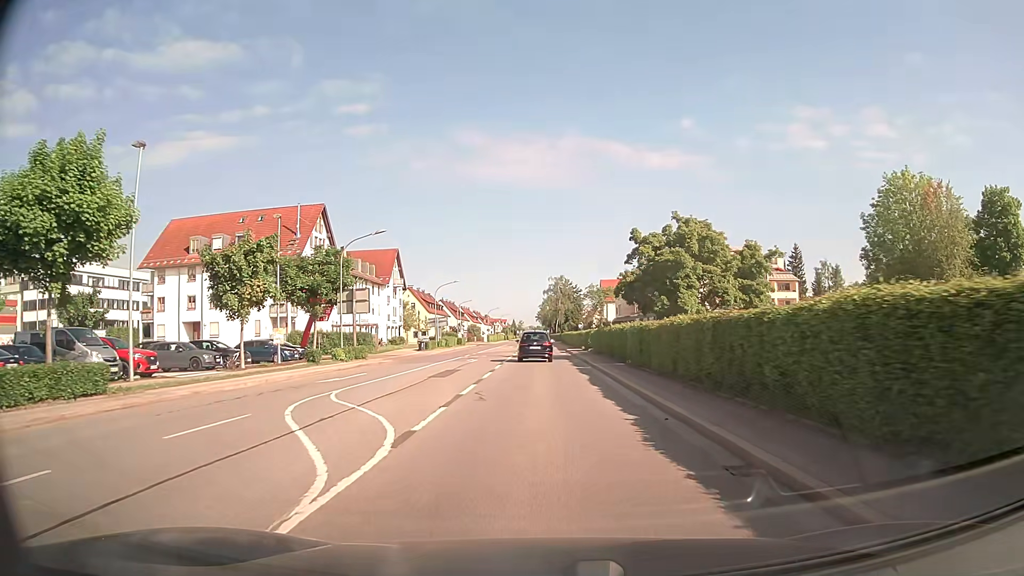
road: secondary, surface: asphalt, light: Day
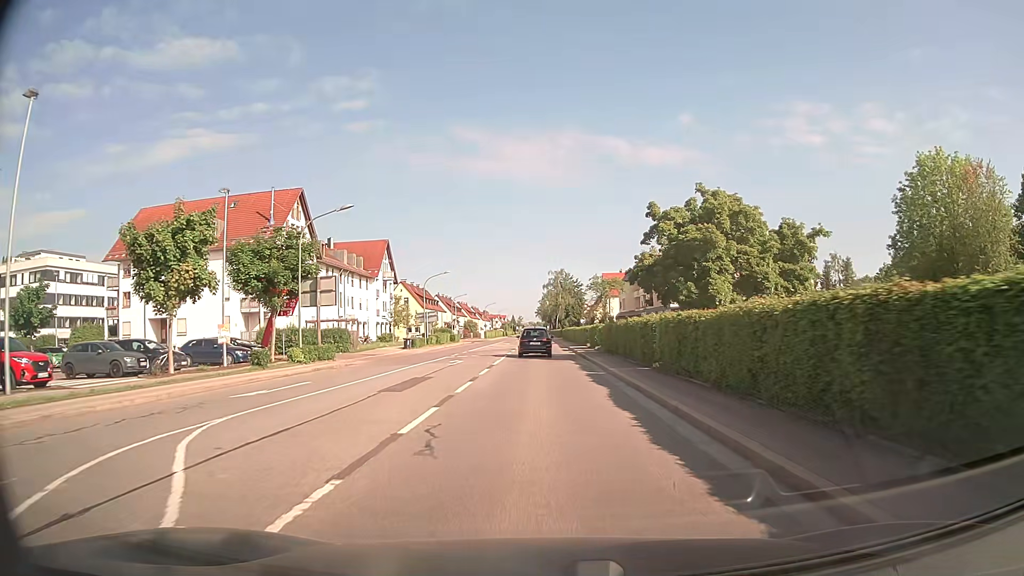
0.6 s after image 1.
(0.0, +6.6) m; 0°
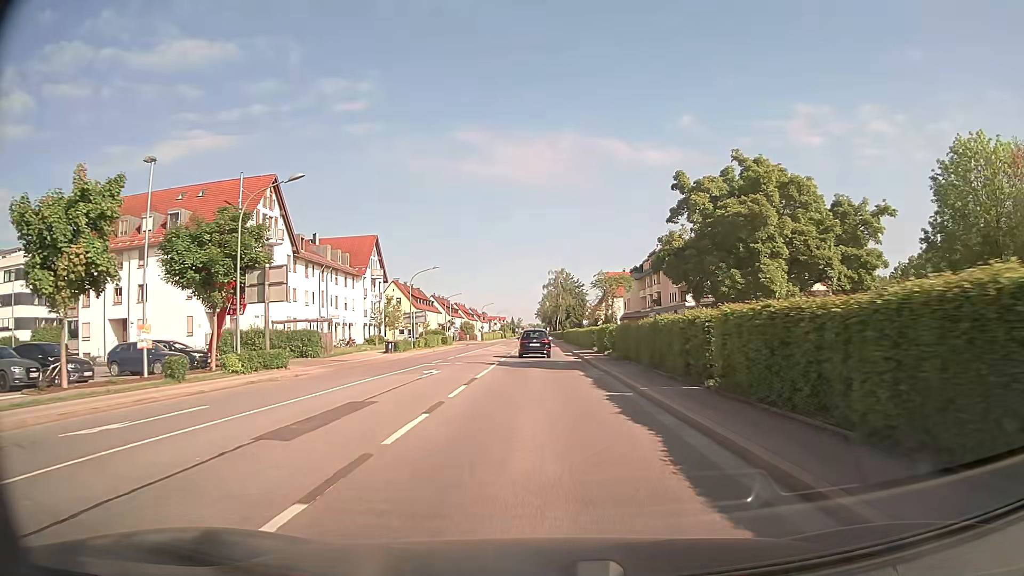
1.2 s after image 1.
(0.0, +6.8) m; 0°
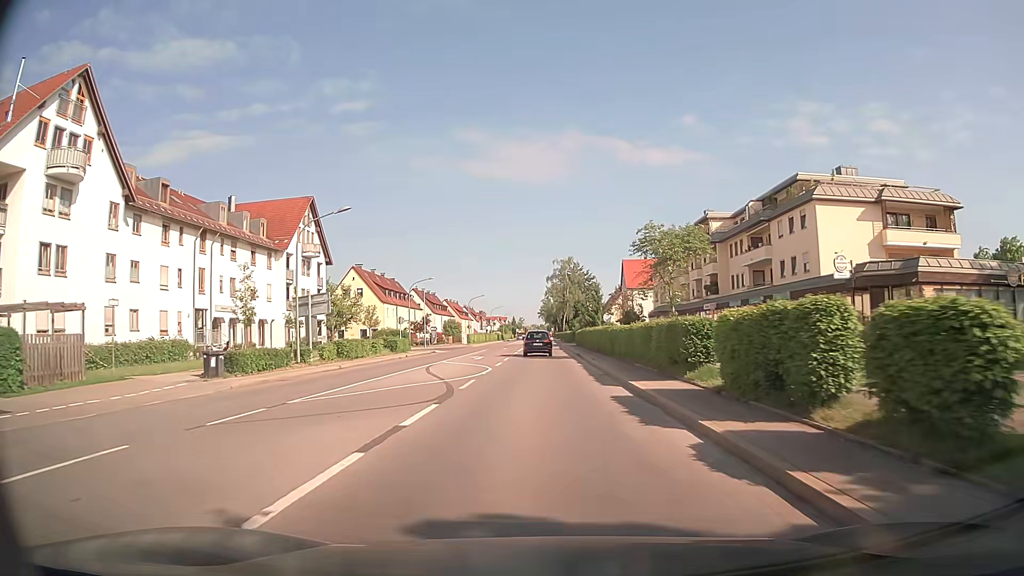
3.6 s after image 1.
(-0.1, +28.4) m; 0°
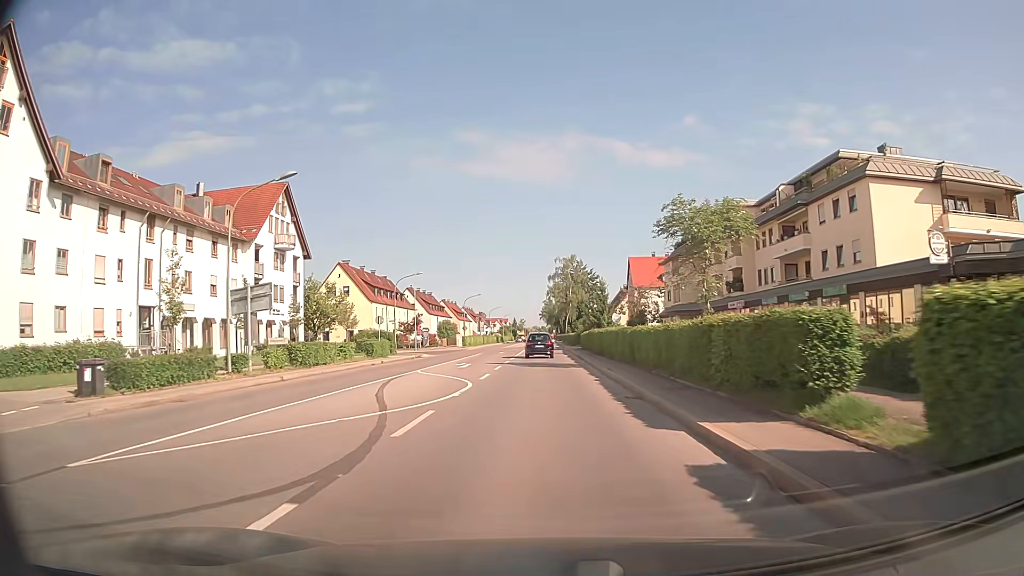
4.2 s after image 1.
(0.0, +7.4) m; 0°
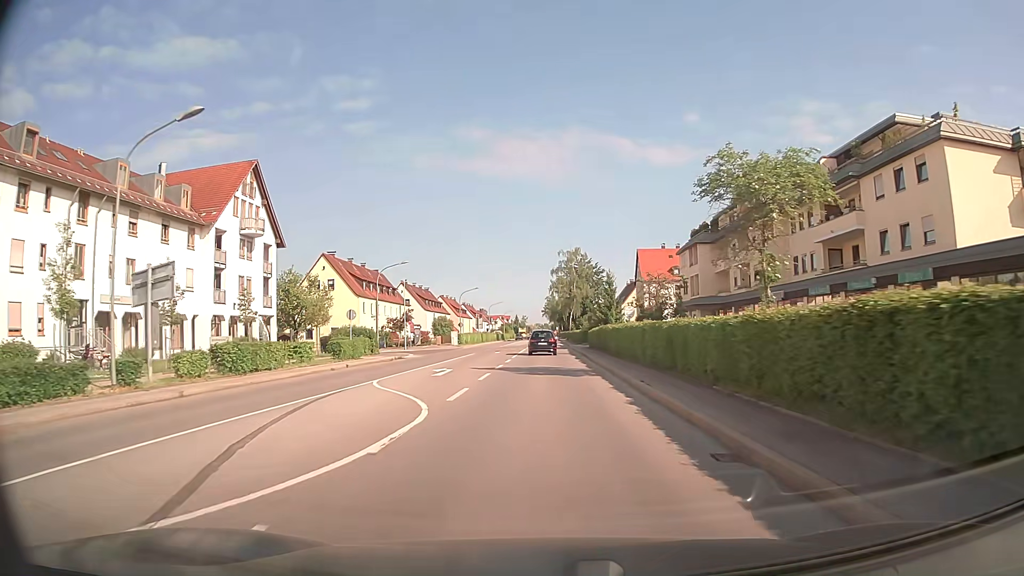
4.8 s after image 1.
(0.0, +7.6) m; 0°
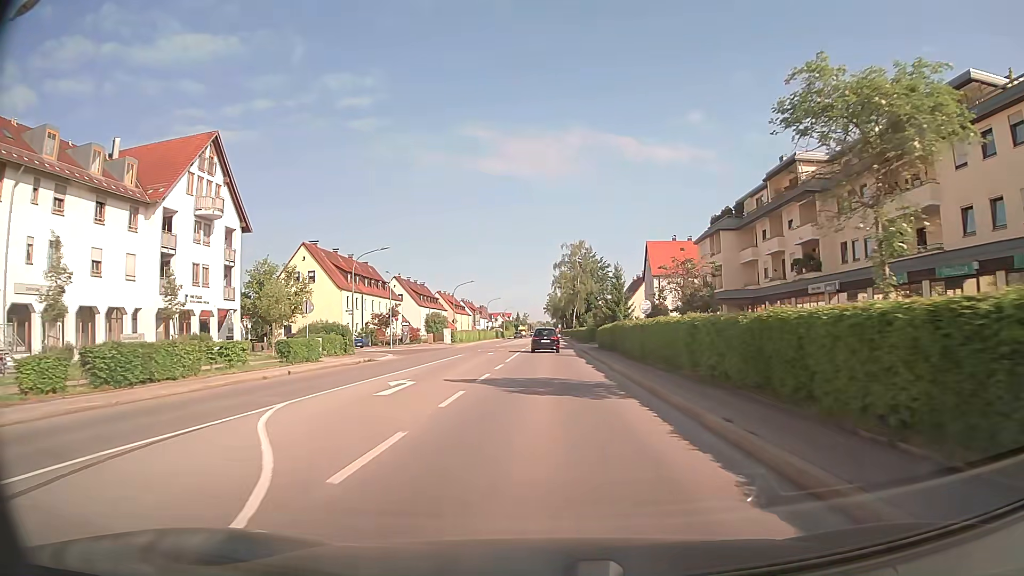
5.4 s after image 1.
(0.0, +7.7) m; 0°
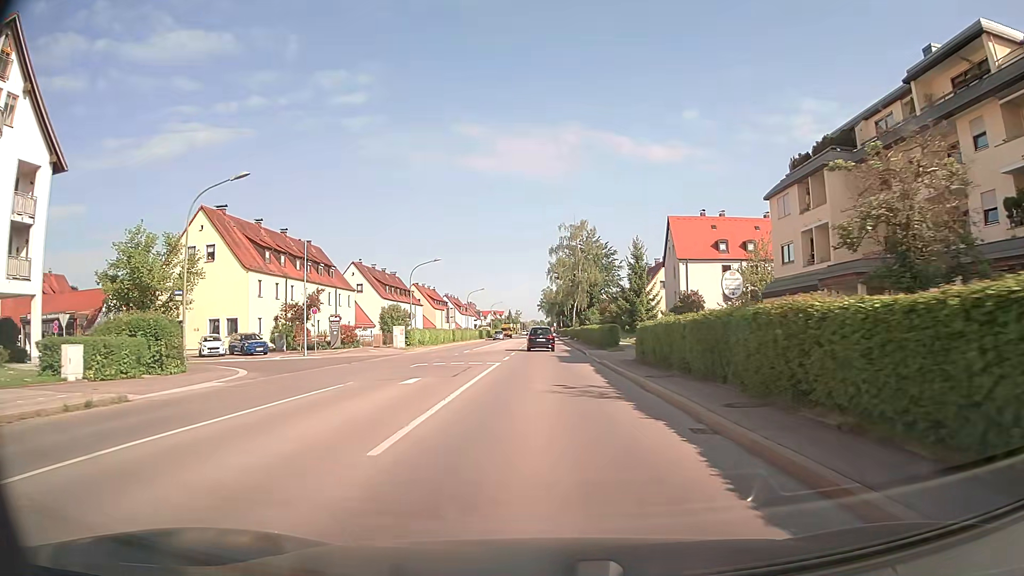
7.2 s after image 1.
(+0.1, +22.5) m; +1°
(0, +10) (0, +20) (0, +30) (0, +40) (0, +50) (0, +60) (0, +70) (0, +80) (0, +90) (0, +100) m
